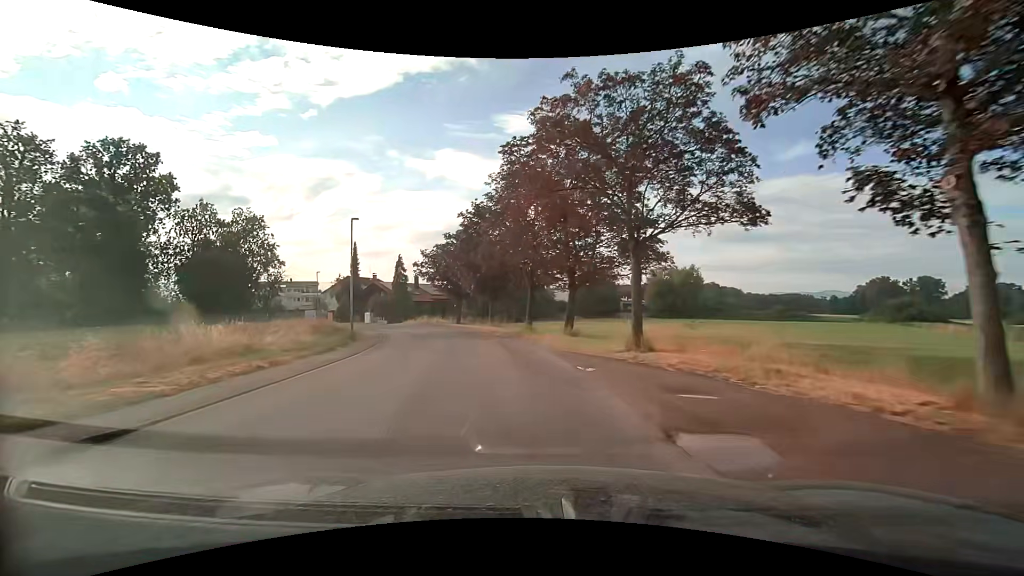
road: unclassified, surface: asphalt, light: Day
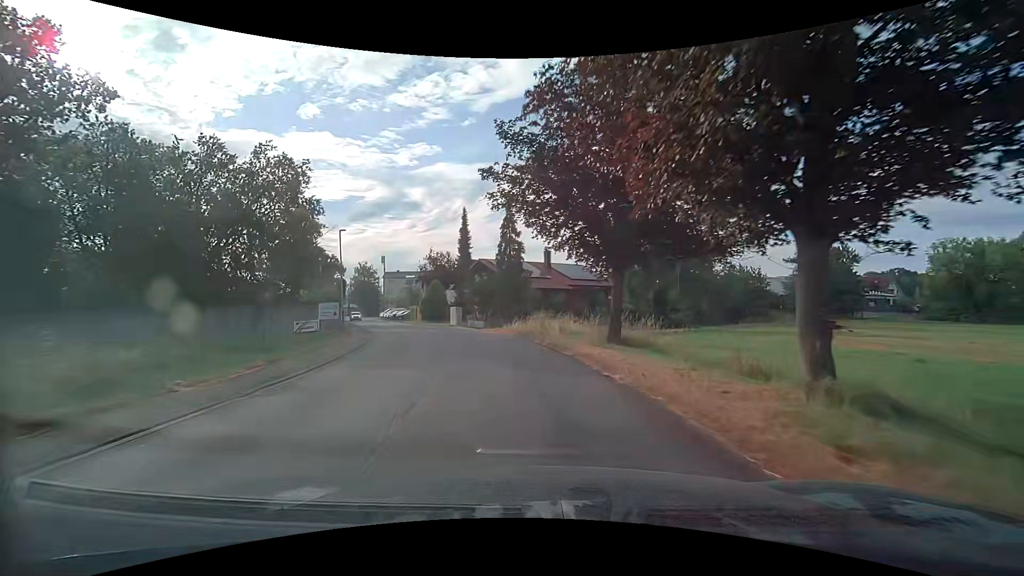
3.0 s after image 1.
(-5.5, +33.0) m; -18°
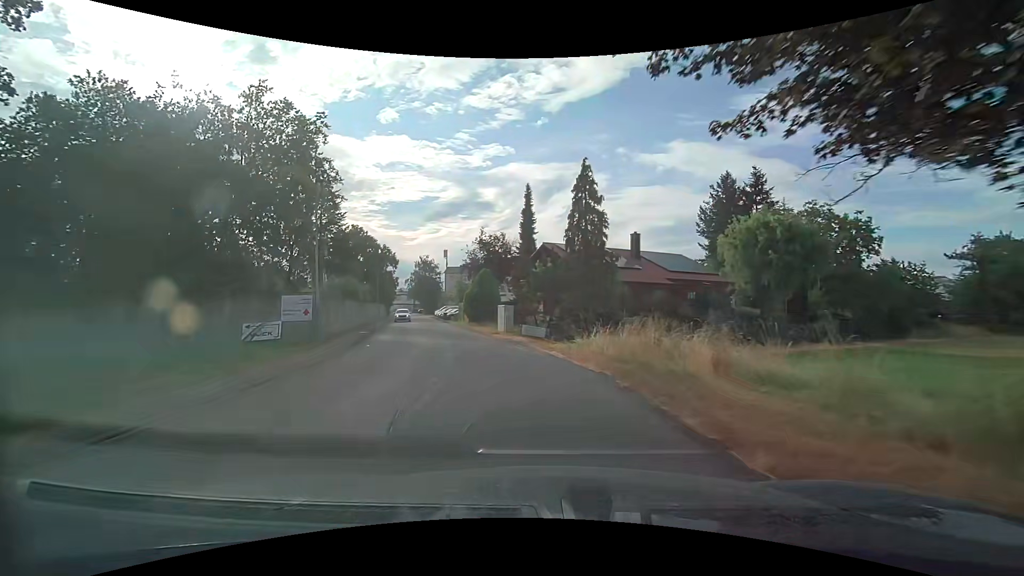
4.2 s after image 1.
(-1.0, +13.0) m; -9°
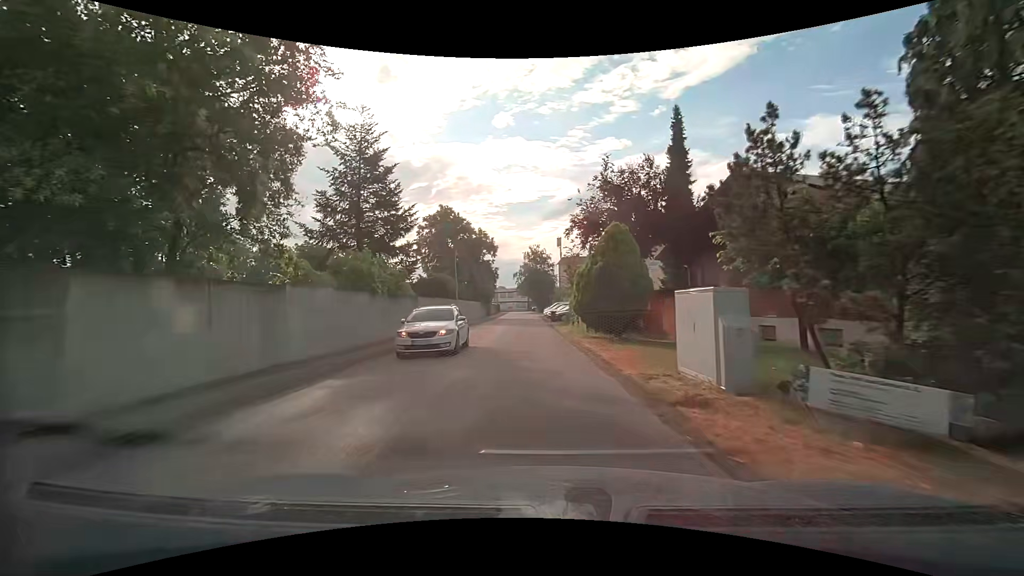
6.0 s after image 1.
(-2.2, +18.9) m; -13°
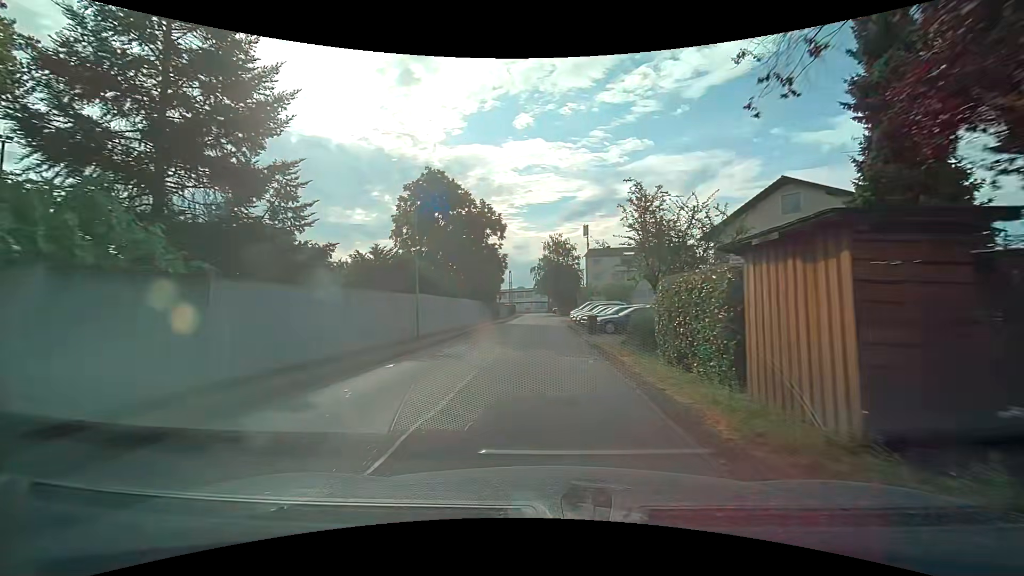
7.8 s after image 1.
(-0.7, +18.7) m; -4°
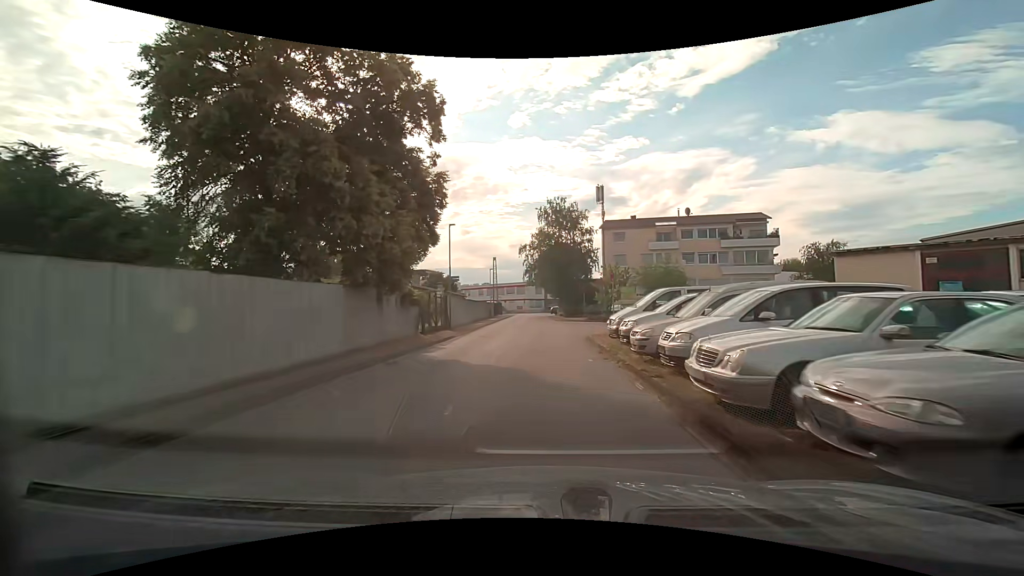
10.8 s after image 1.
(+0.5, +29.9) m; +1°
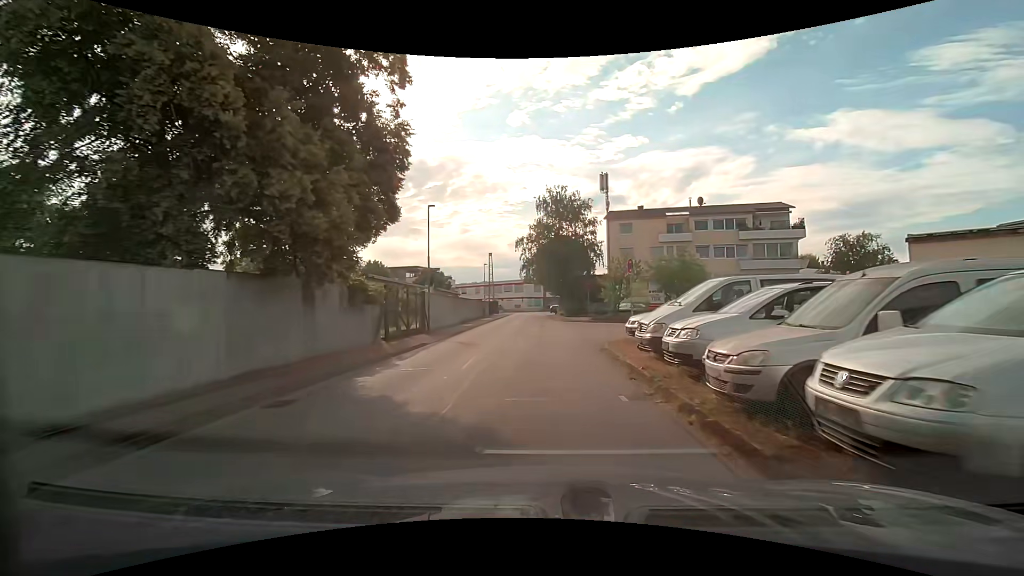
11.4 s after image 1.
(0.0, +5.4) m; +1°
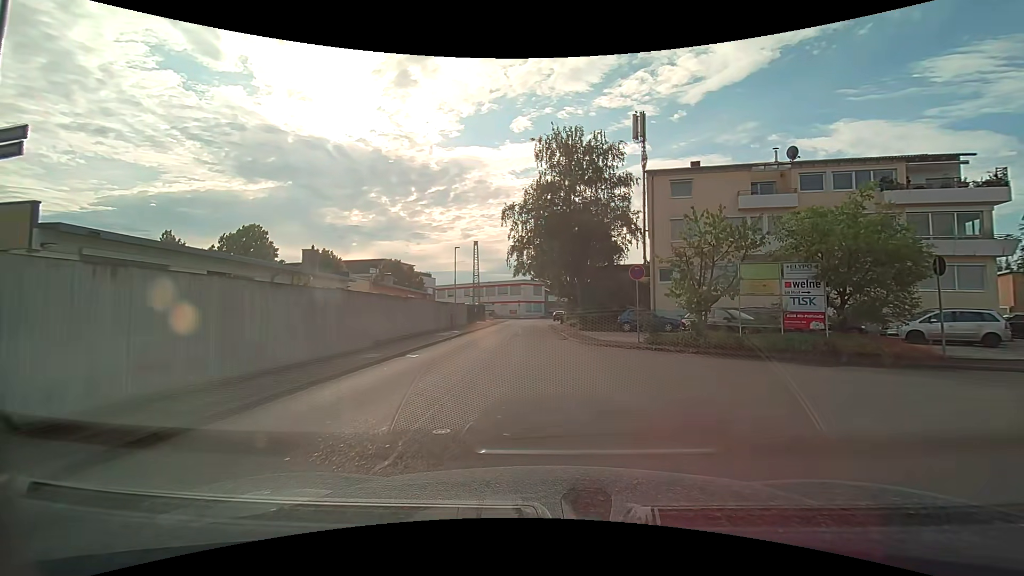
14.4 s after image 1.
(-0.1, +20.3) m; -1°
(0, +10) (0, +20) (0, +30) (-1, +40) (-1, +50) (-1, +60) (-1, +70) (-1, +80) (-4, +89) (-13, +93) m
